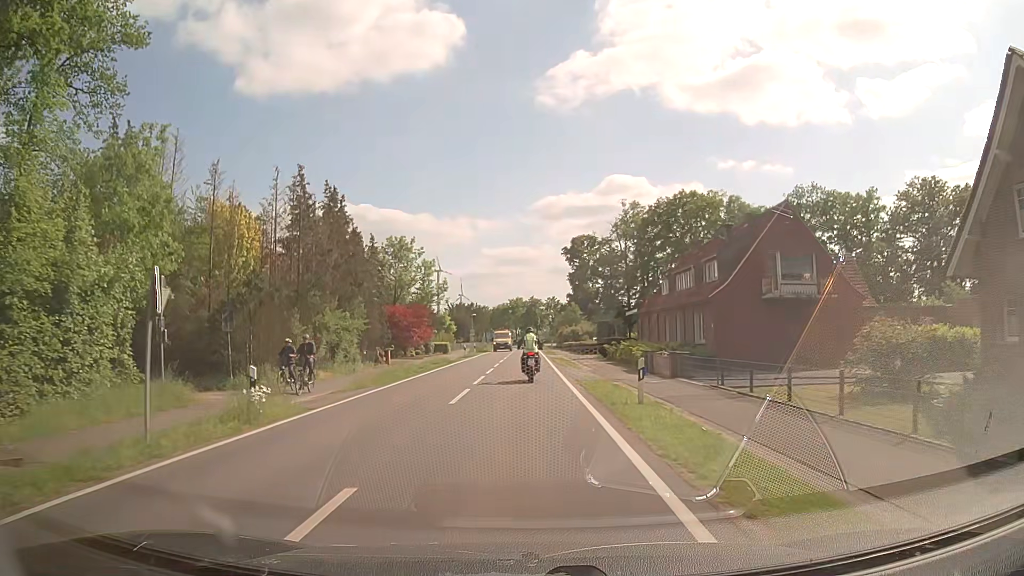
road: secondary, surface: asphalt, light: Day
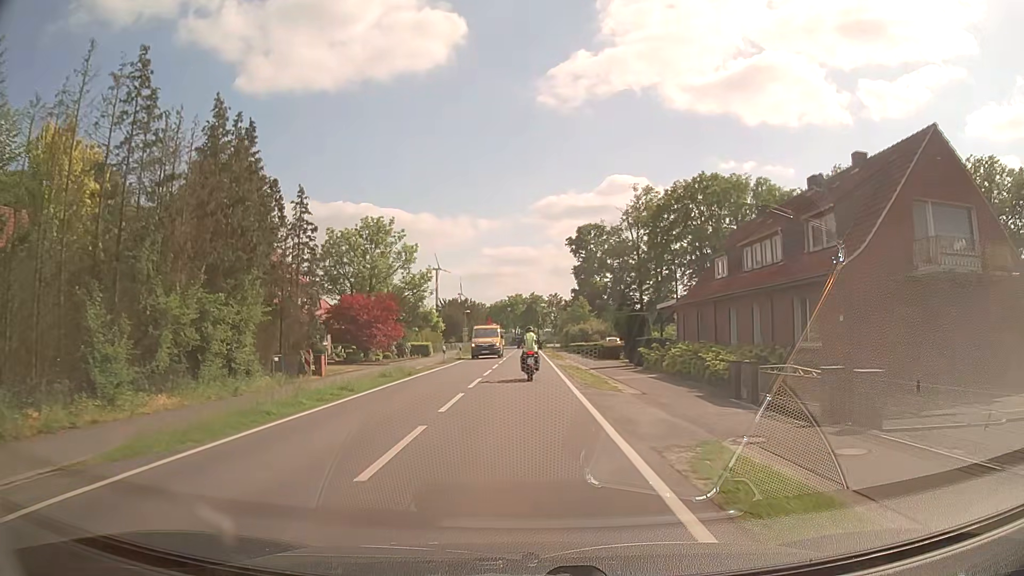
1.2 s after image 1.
(0.0, +13.9) m; 0°
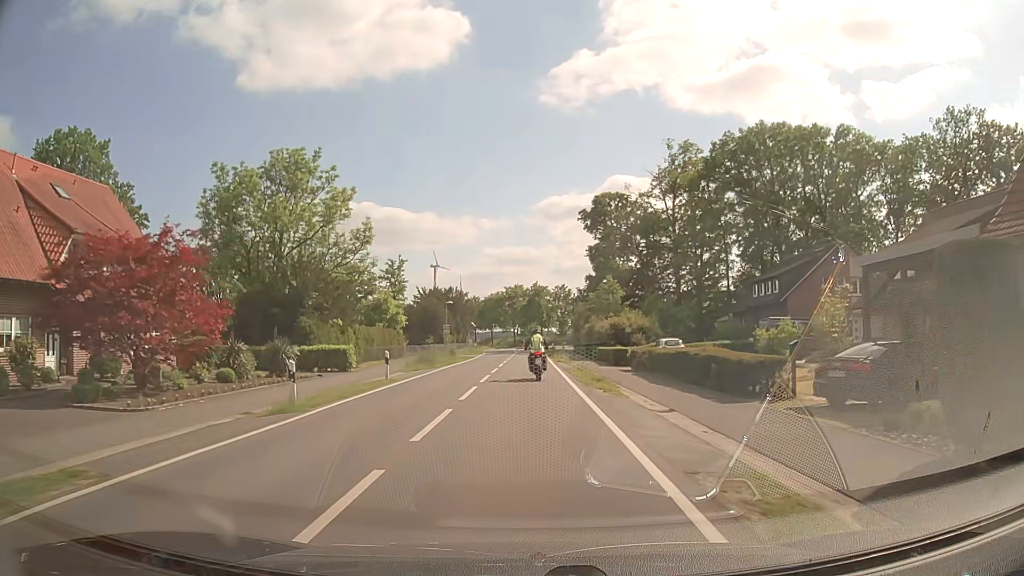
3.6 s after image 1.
(-0.2, +27.7) m; 0°
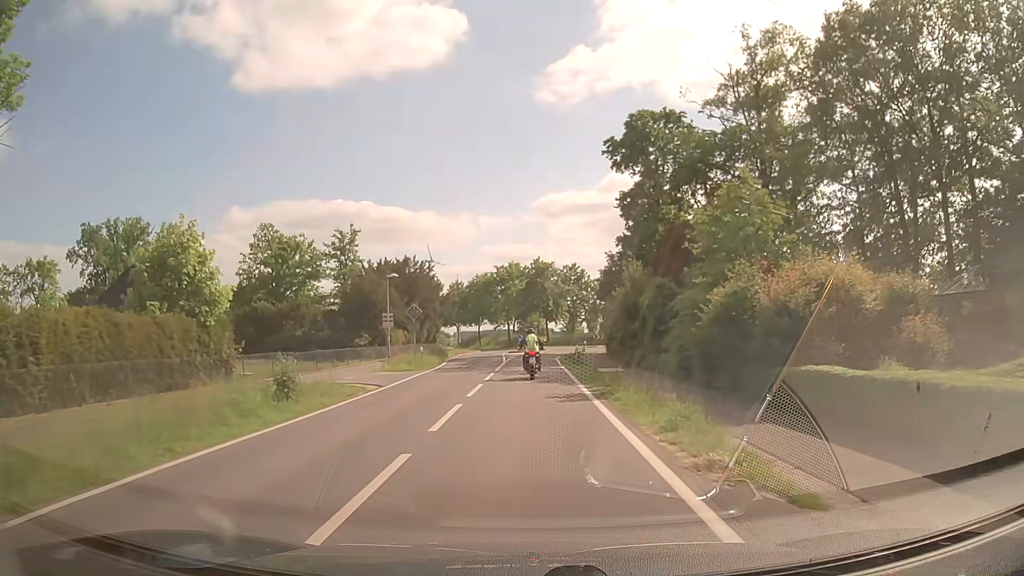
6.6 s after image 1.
(+0.1, +35.3) m; 0°
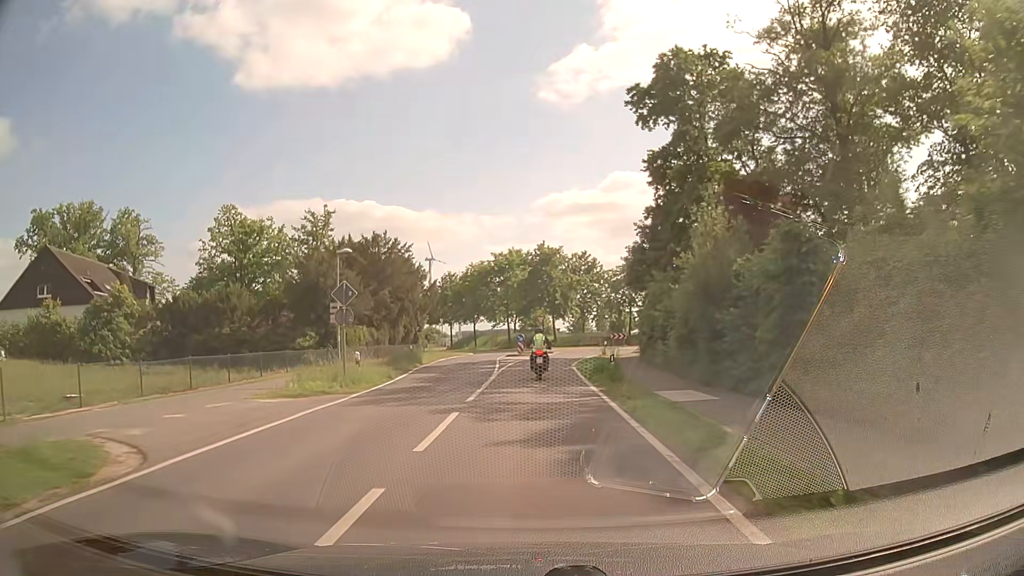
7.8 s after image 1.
(-0.1, +14.0) m; -1°
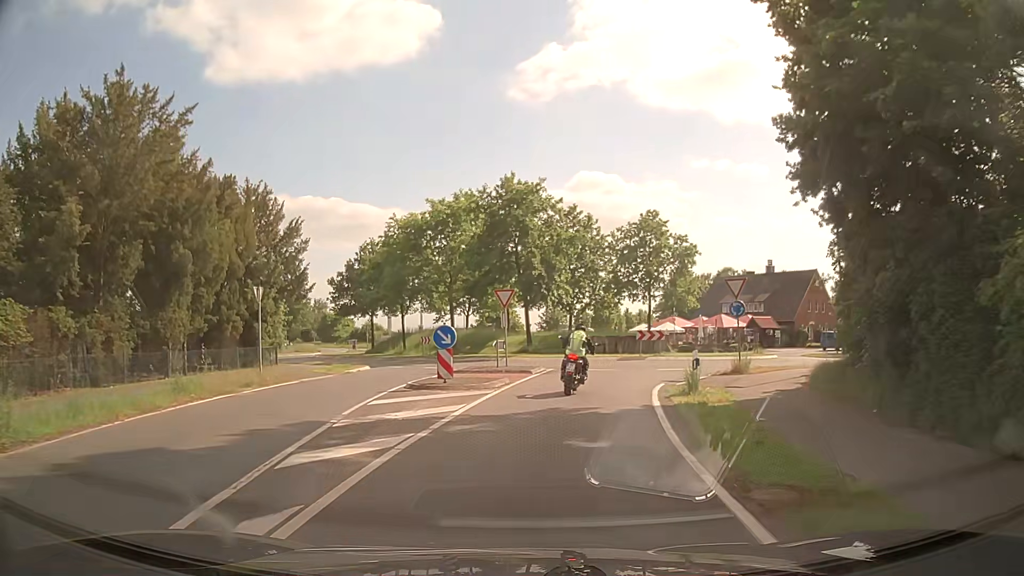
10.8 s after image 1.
(+0.5, +31.1) m; +3°
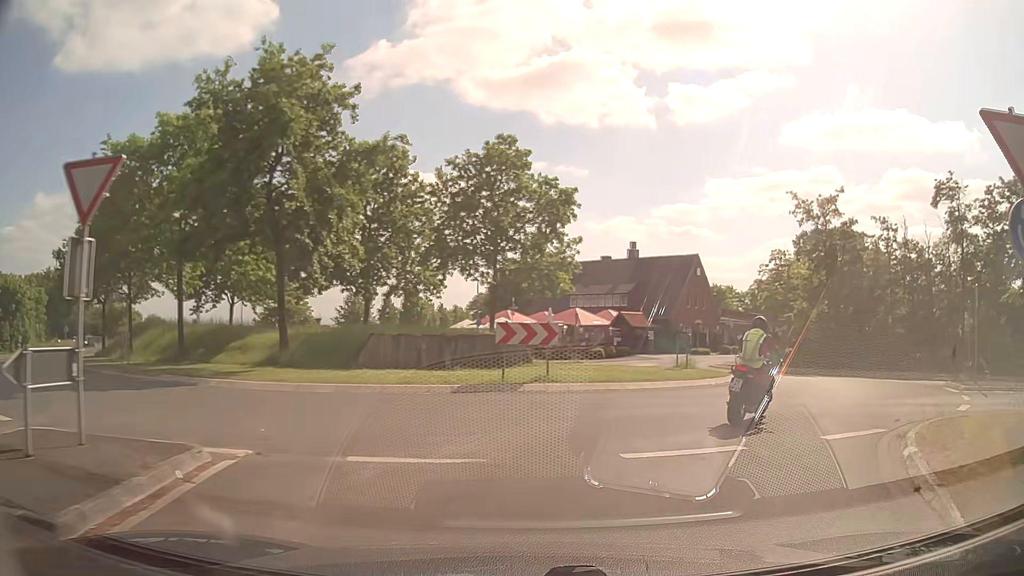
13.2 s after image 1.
(+1.4, +19.5) m; +15°
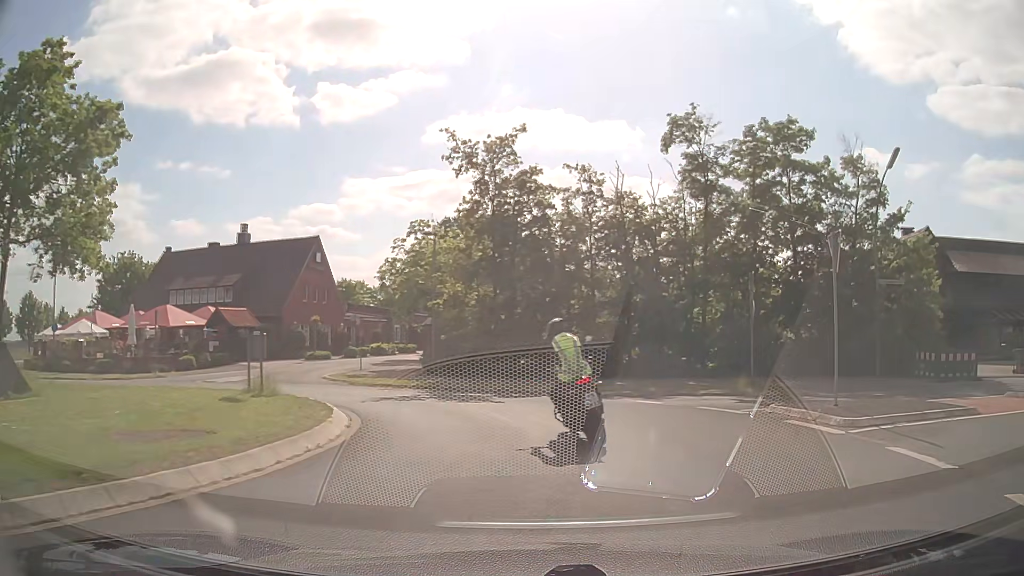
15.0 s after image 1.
(+3.2, +11.3) m; +32°
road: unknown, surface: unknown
(0, +10) (-5, +19) (-14, +23) (-23, +25) (-33, +29) (-40, +35) (-45, +44) (-49, +53) (-53, +62) (-57, +71) m
